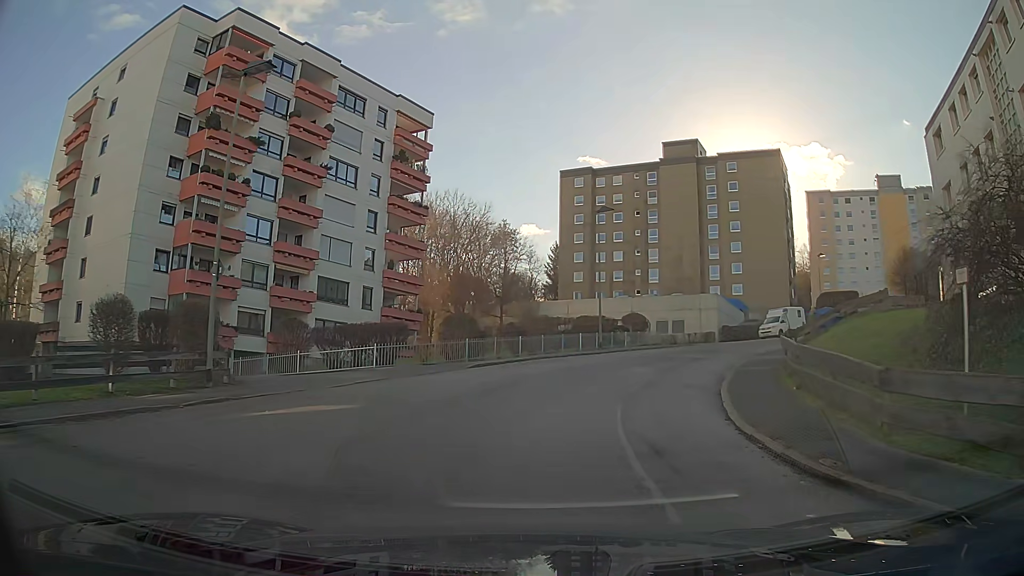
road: residential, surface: asphalt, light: Day
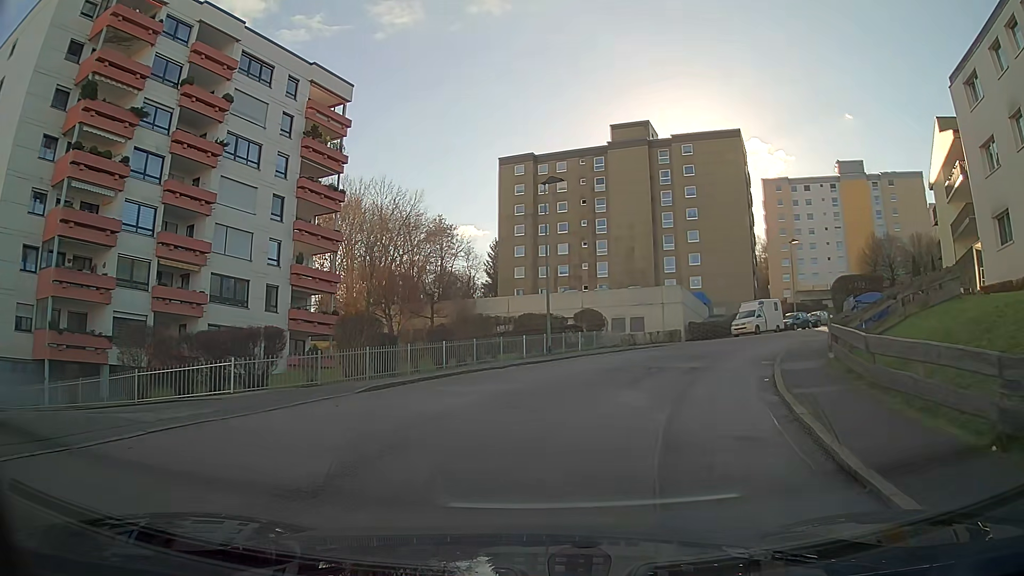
(+0.3, +7.8) m; +6°
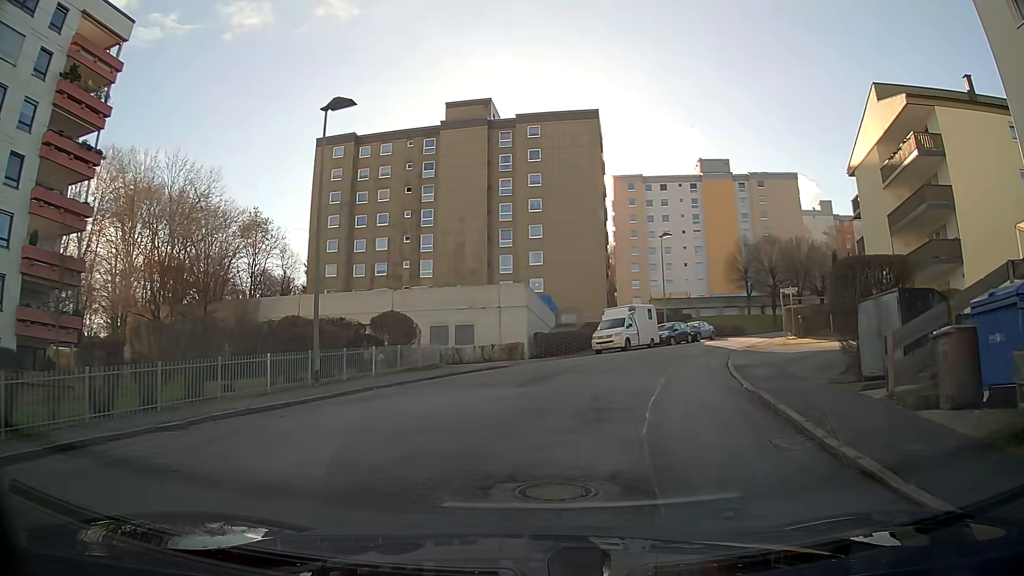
(+1.5, +12.1) m; +14°
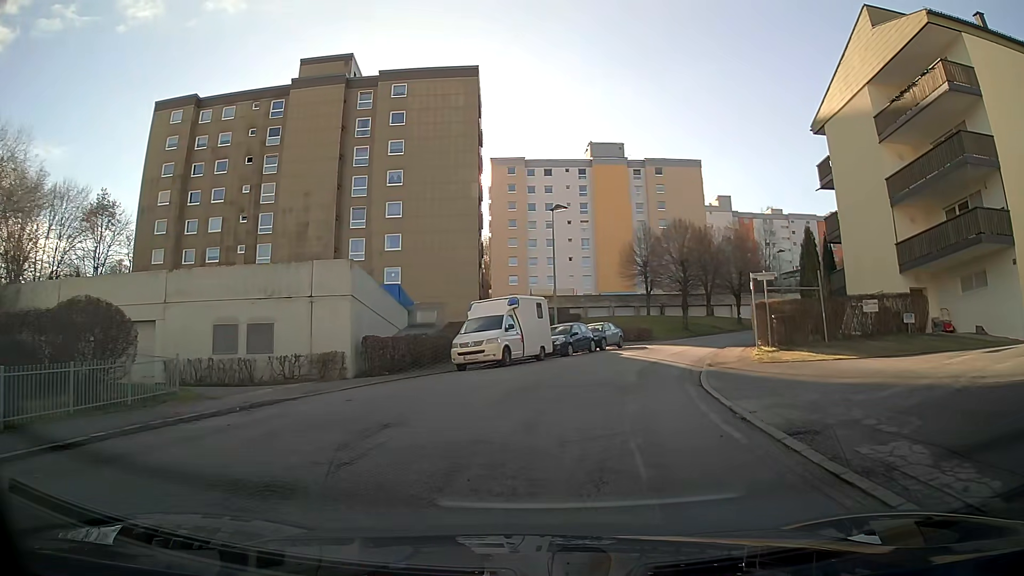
(+1.1, +12.6) m; +10°
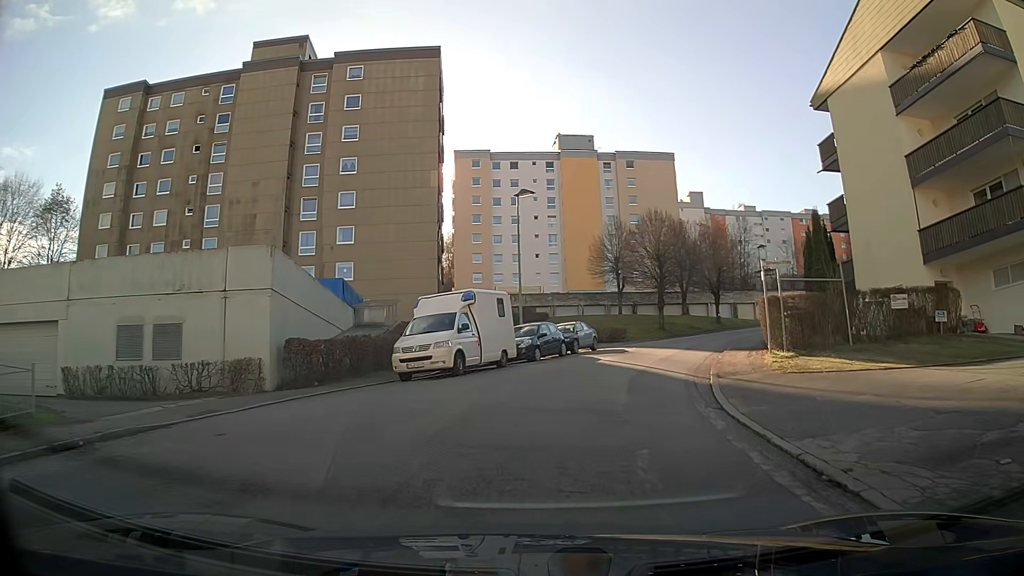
(+0.1, +4.3) m; +3°
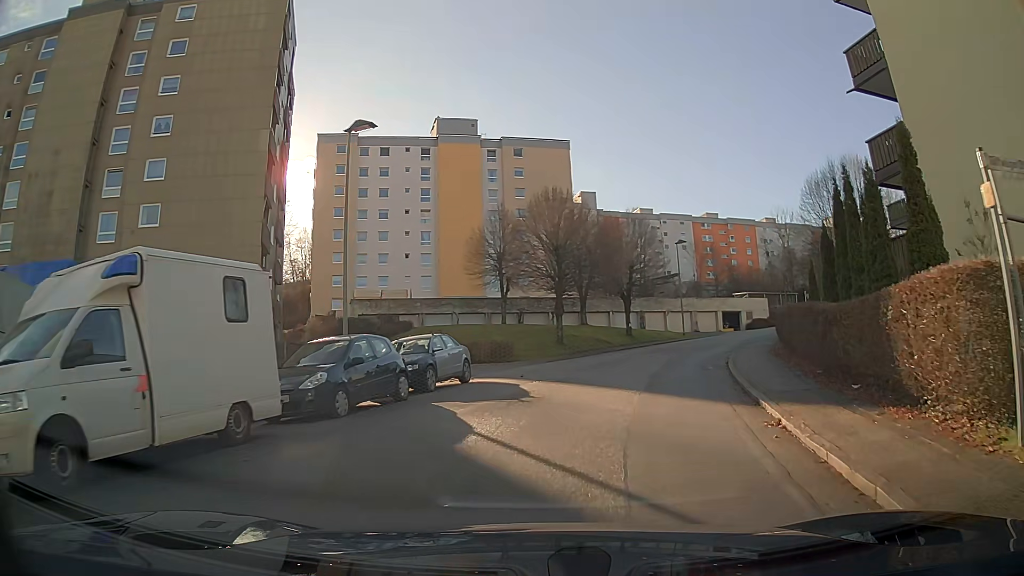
(+1.2, +13.1) m; +11°
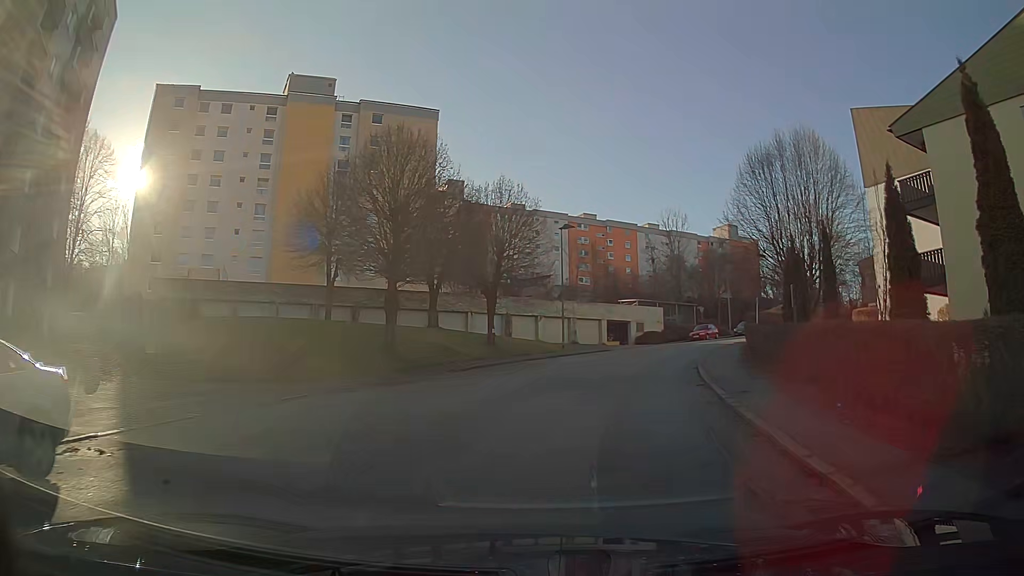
(+1.4, +13.2) m; +12°
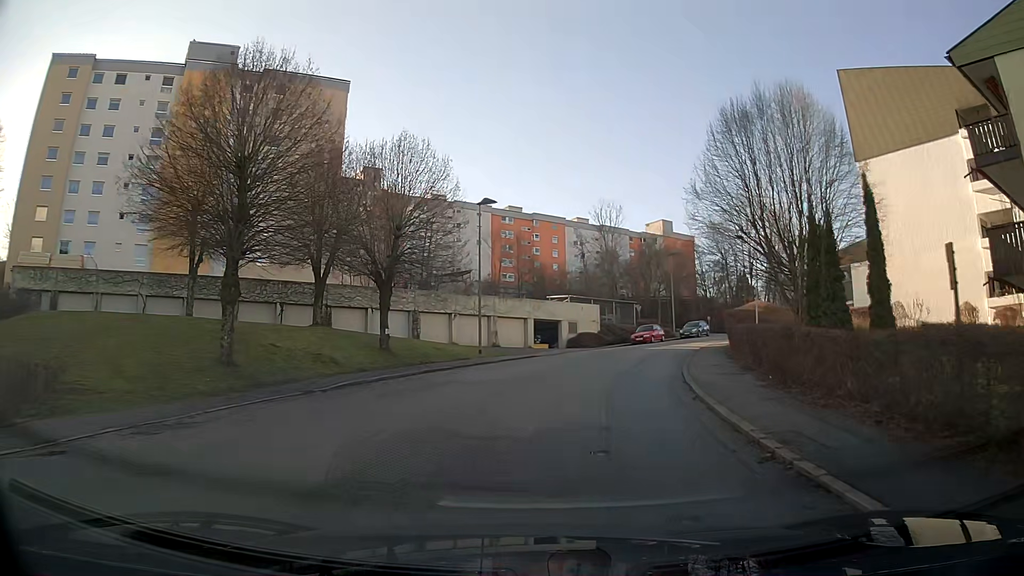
(+0.5, +8.8) m; +7°
(0, +10) (+2, +20) (+4, +30) (+8, +39) (+13, +48) (+18, +56) (+23, +65) (+29, +73) (+35, +81) (+41, +89) m
